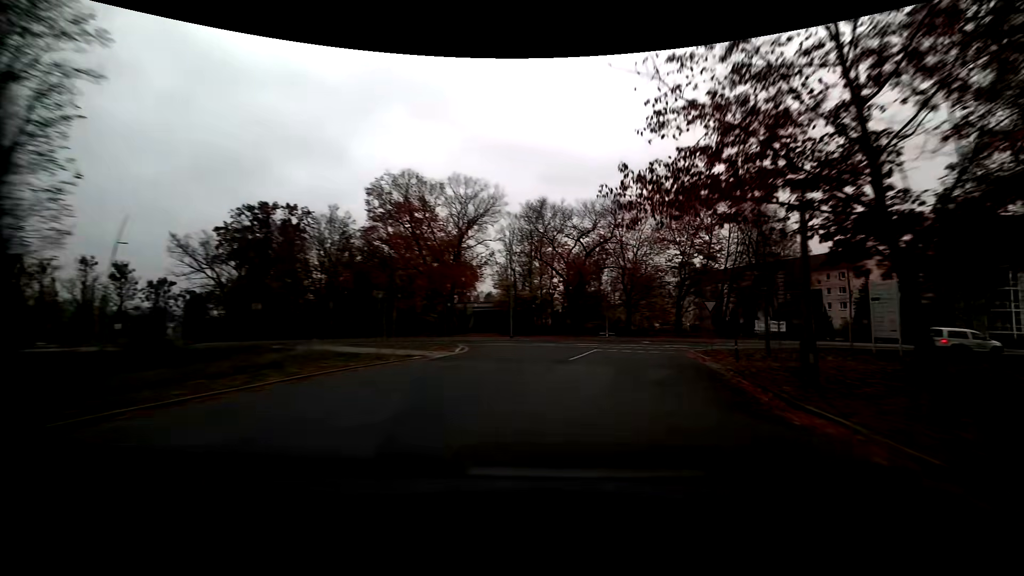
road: residential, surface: asphalt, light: Day
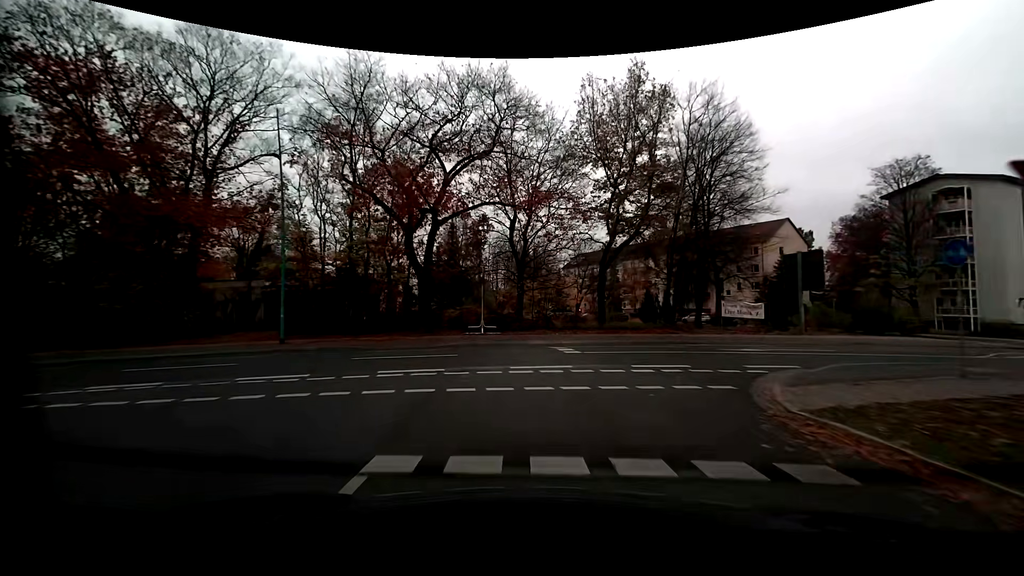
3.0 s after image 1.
(+2.9, +22.6) m; +12°
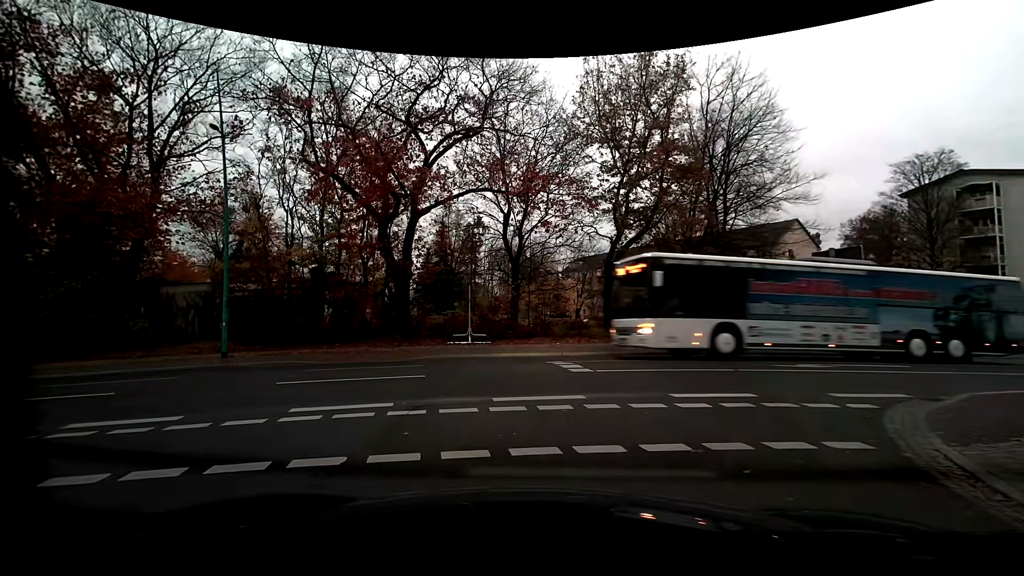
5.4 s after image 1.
(0.0, +3.3) m; +1°
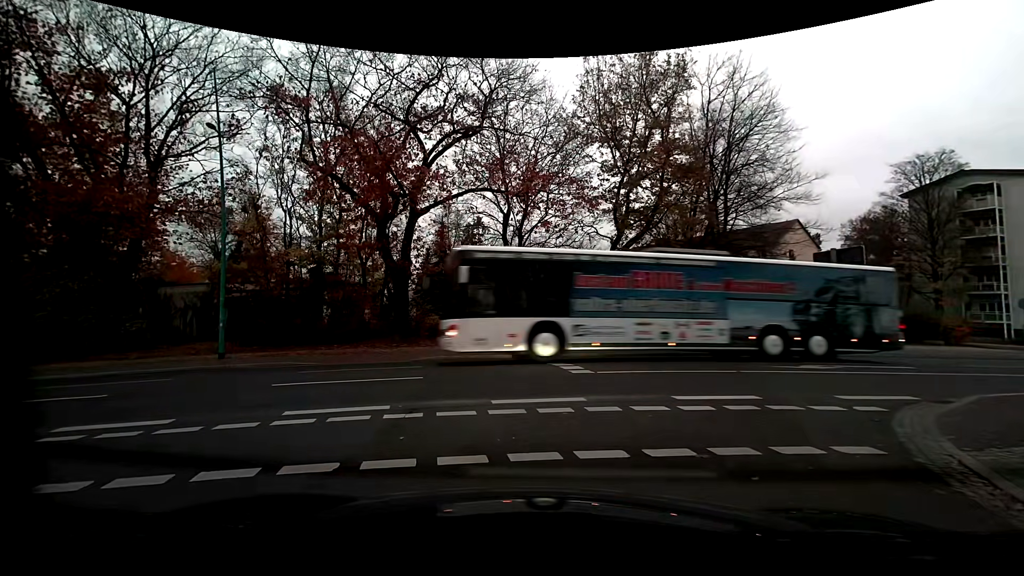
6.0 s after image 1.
(0.0, +0.2) m; 0°
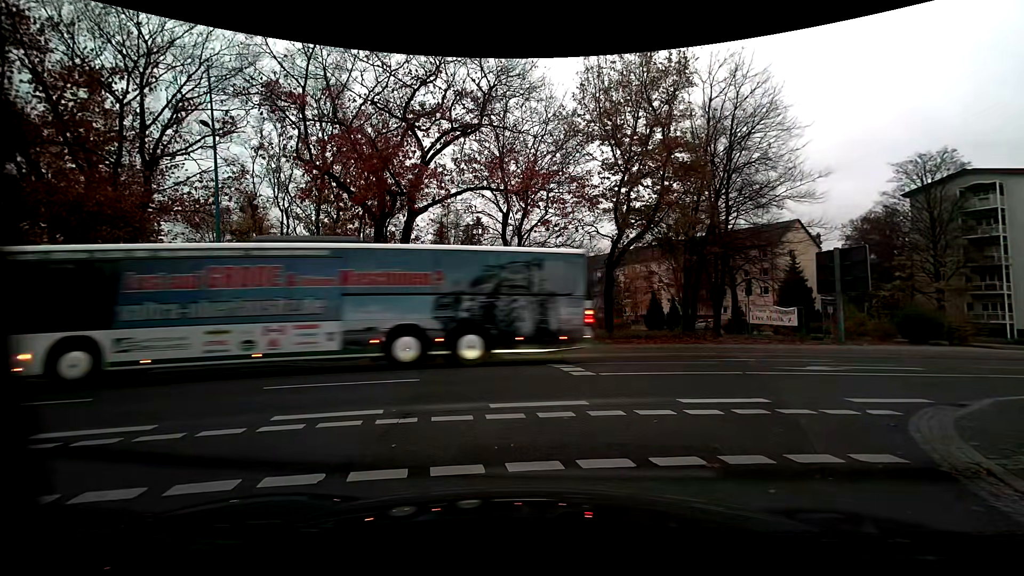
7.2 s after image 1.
(0.0, +0.3) m; 0°
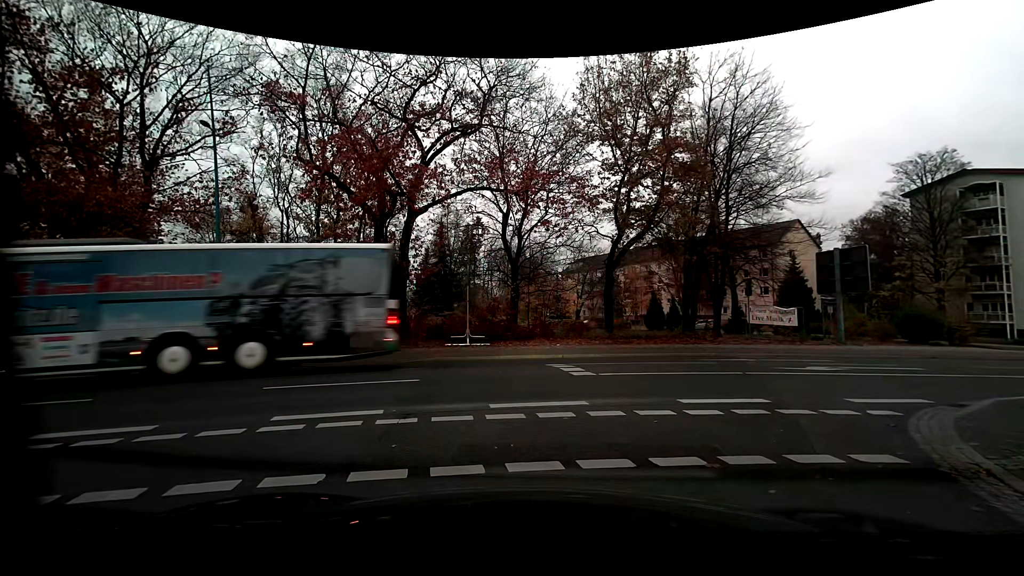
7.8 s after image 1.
(0.0, 0.0) m; 0°
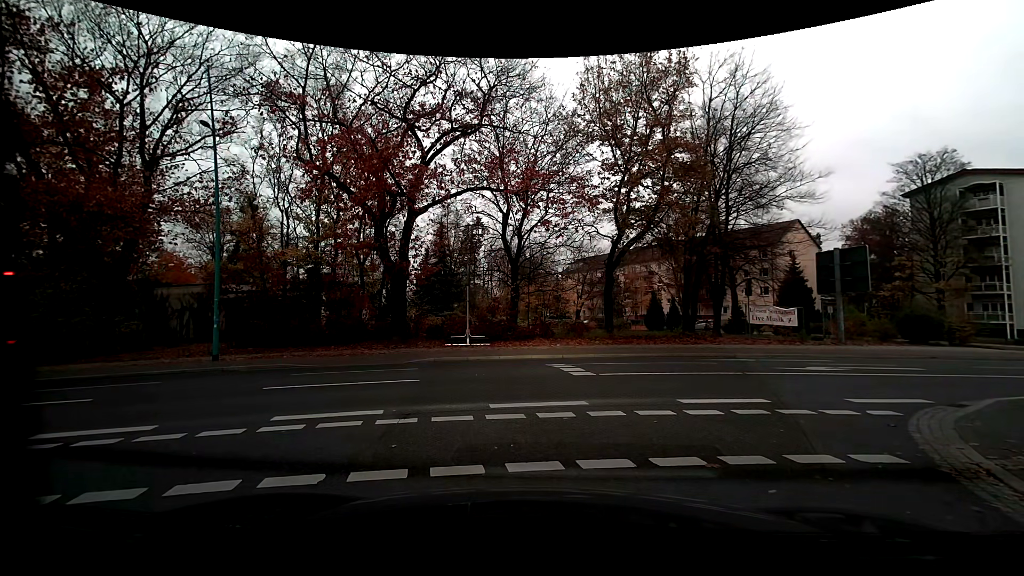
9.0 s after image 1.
(0.0, 0.0) m; 0°
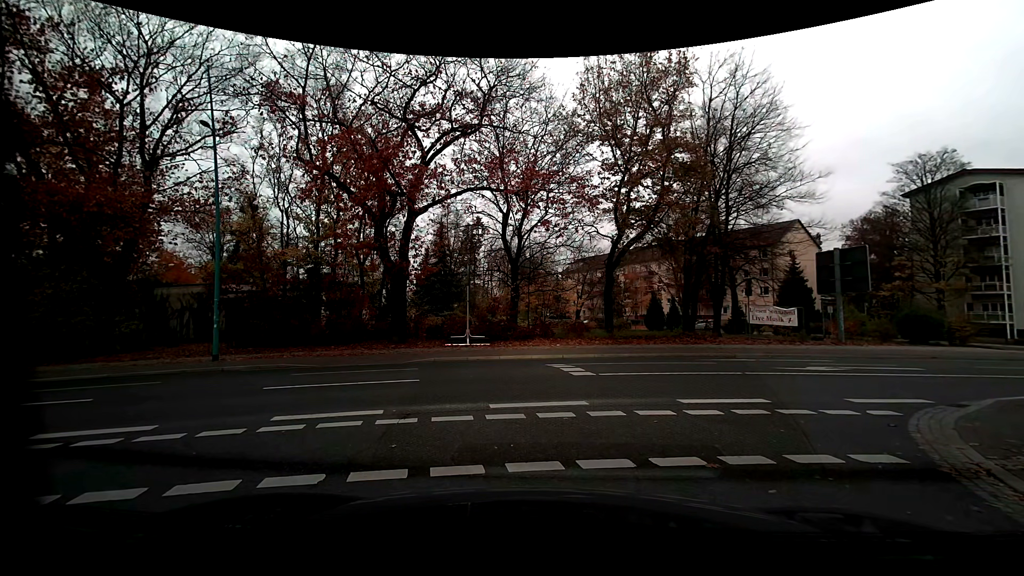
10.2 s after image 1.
(0.0, 0.0) m; 0°
